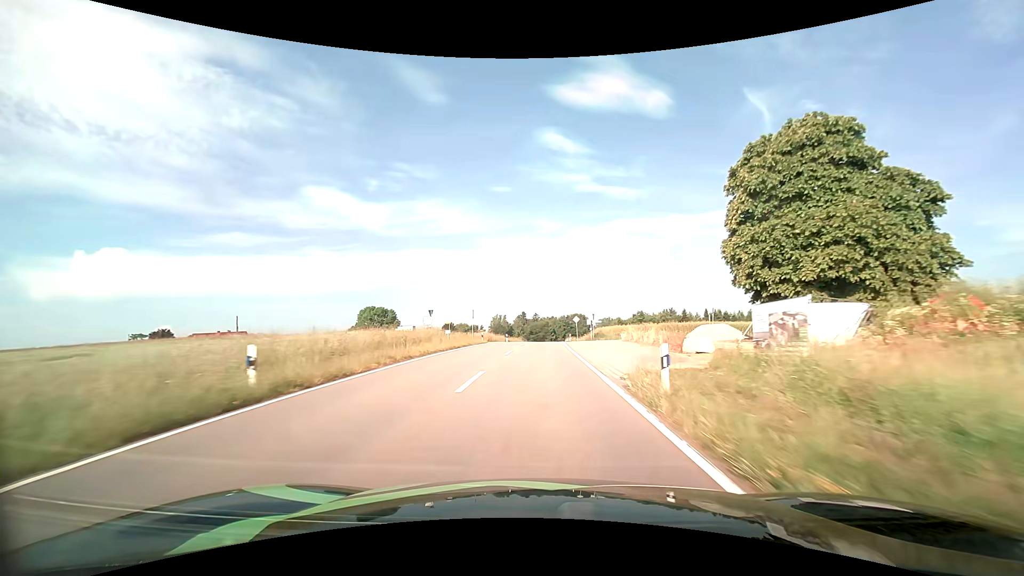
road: tertiary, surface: asphalt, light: Day
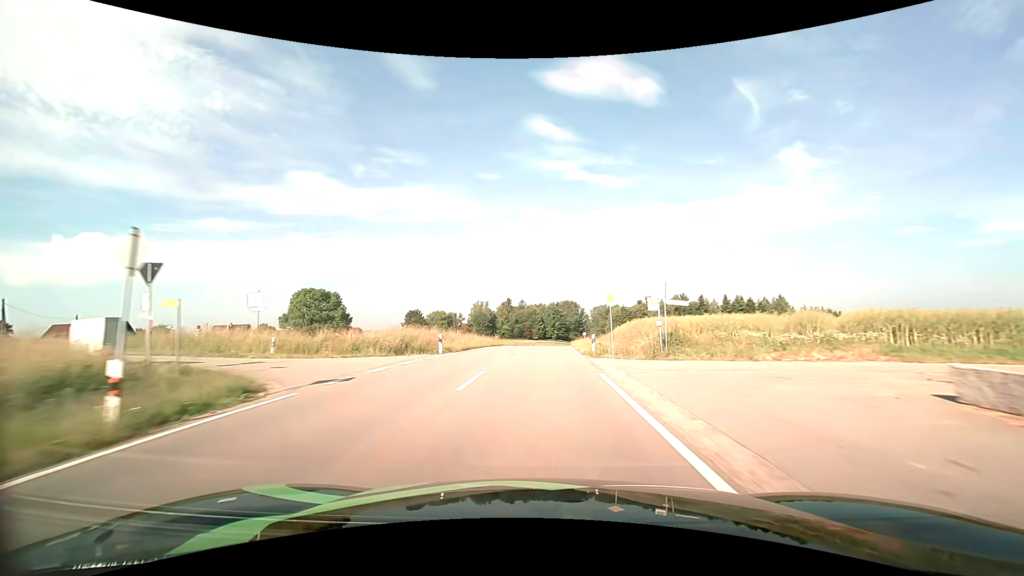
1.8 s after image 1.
(+0.3, +37.0) m; +1°
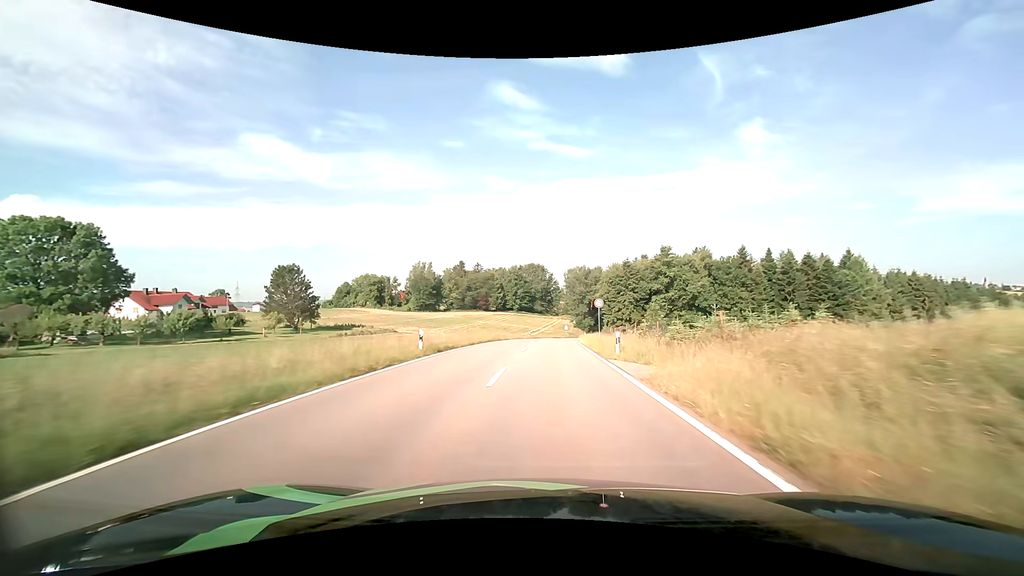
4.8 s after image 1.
(+1.7, +61.2) m; +4°
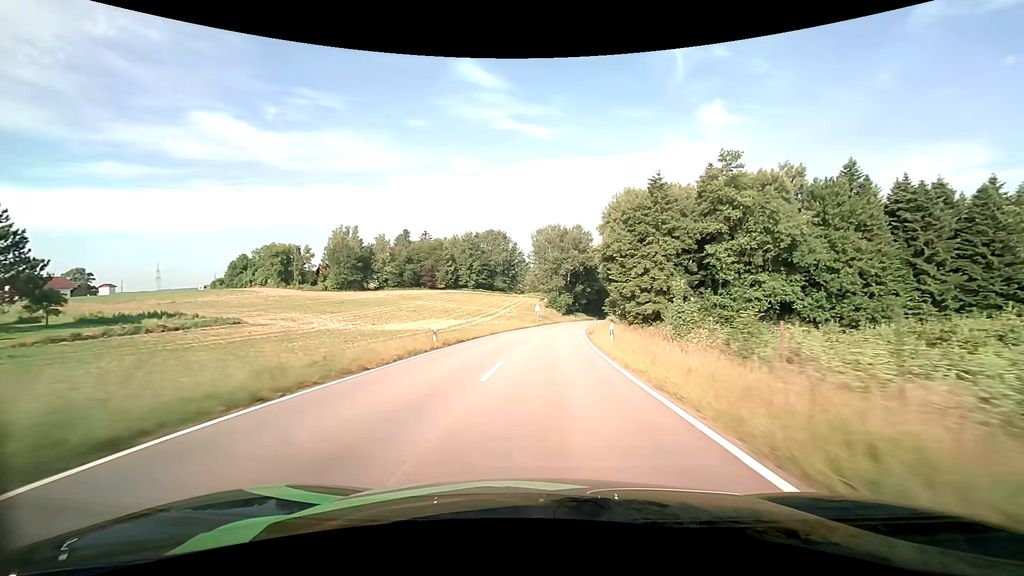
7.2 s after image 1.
(+1.9, +49.3) m; +4°
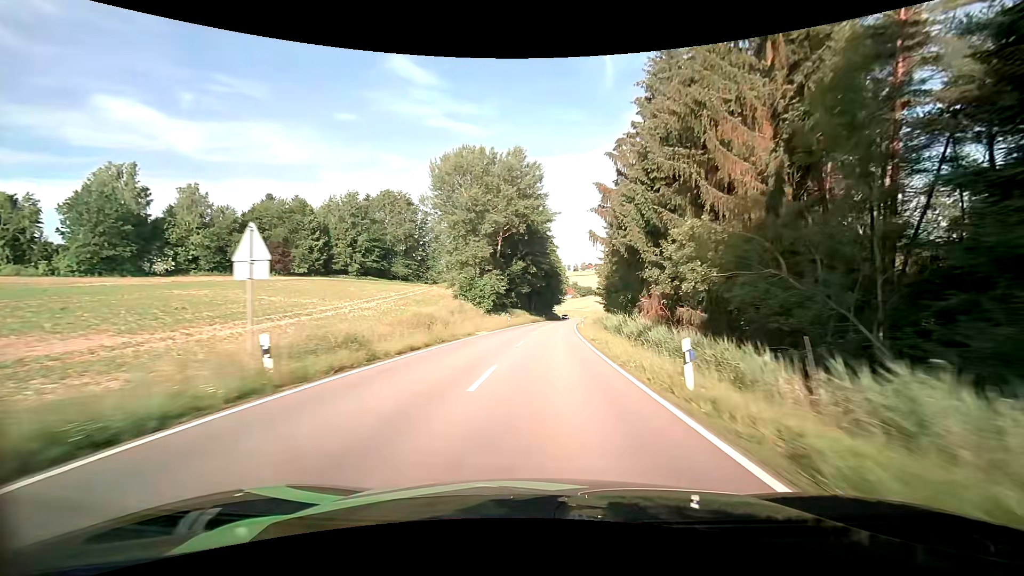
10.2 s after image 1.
(+3.8, +62.9) m; +7°
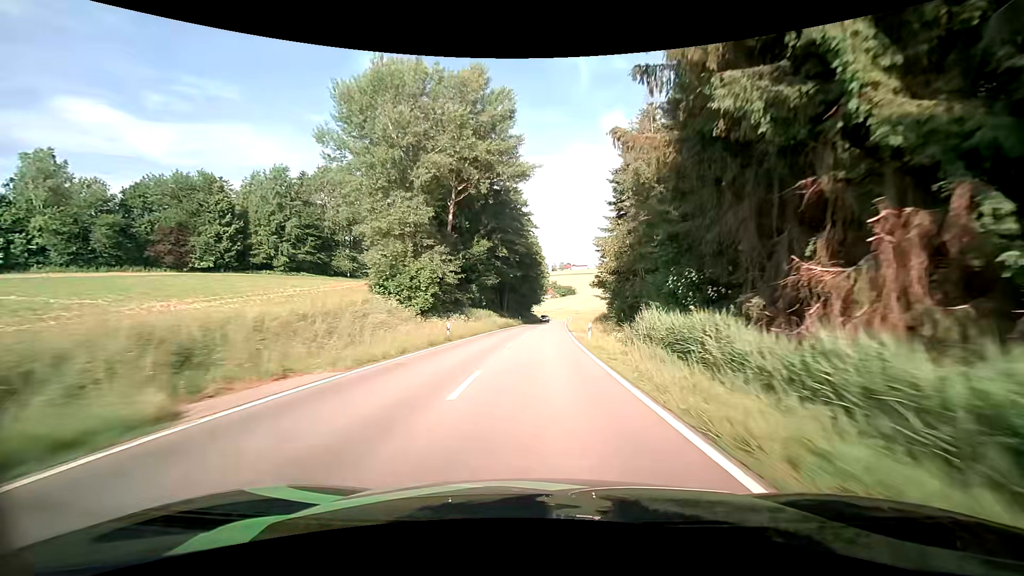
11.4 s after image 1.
(+0.6, +25.3) m; +2°
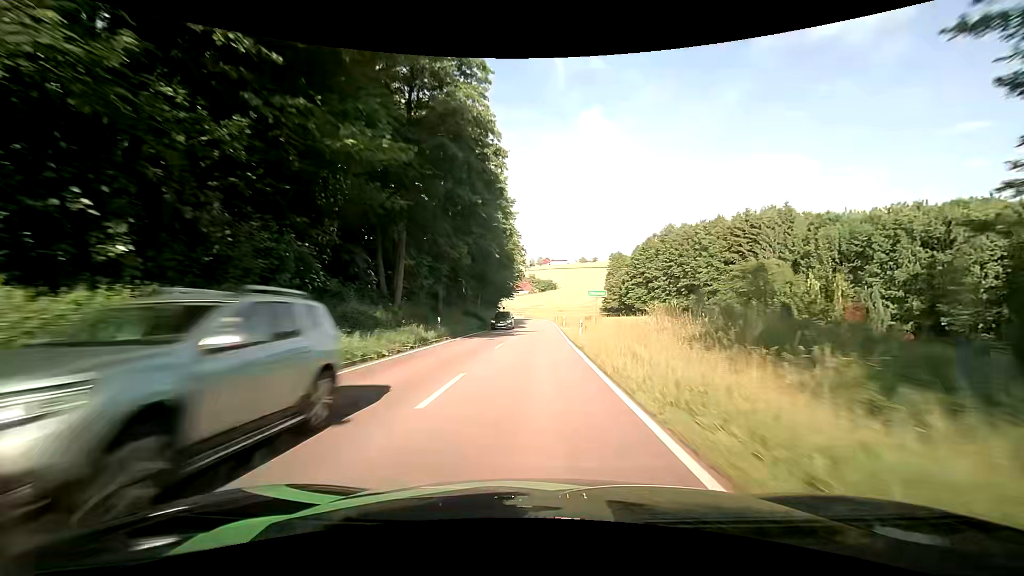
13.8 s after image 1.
(+1.5, +50.0) m; +3°
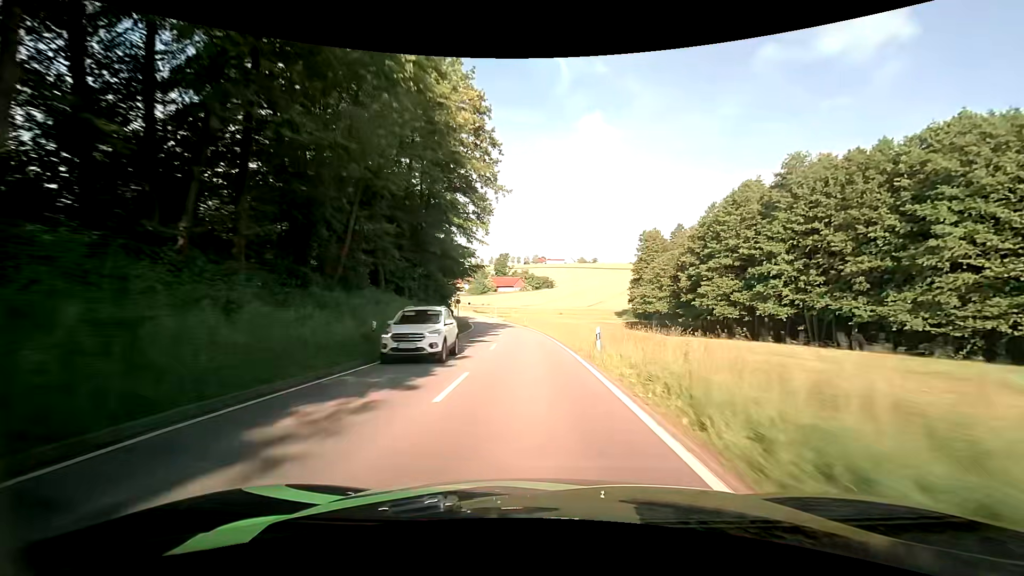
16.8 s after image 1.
(-0.2, +60.9) m; 0°
(0, +10) (0, +20) (-1, +30) (-1, +40) (-2, +50) (-3, +60) (-5, +70) (-6, +80) (-8, +89) (-10, +99) m
